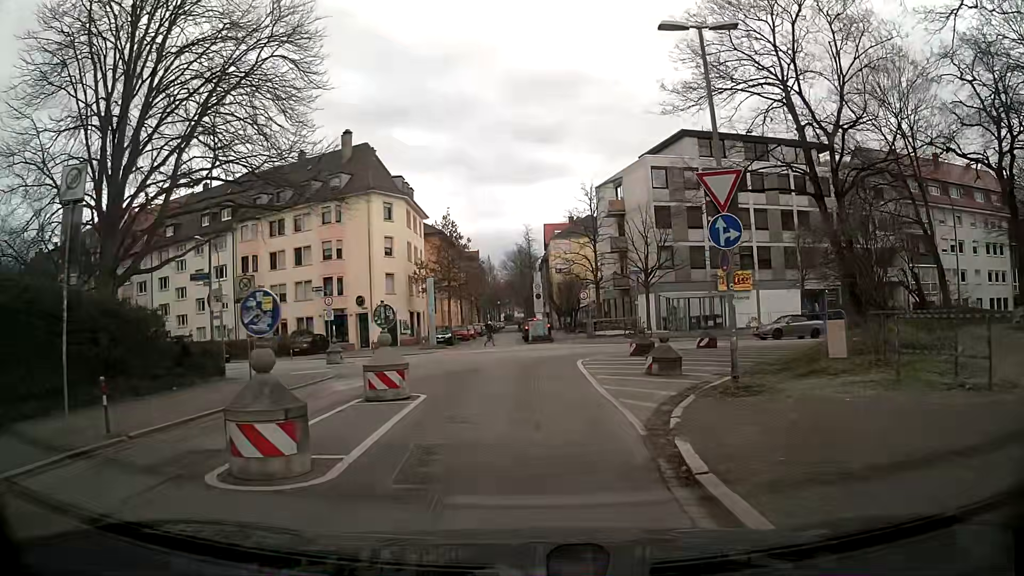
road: residential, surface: asphalt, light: Day
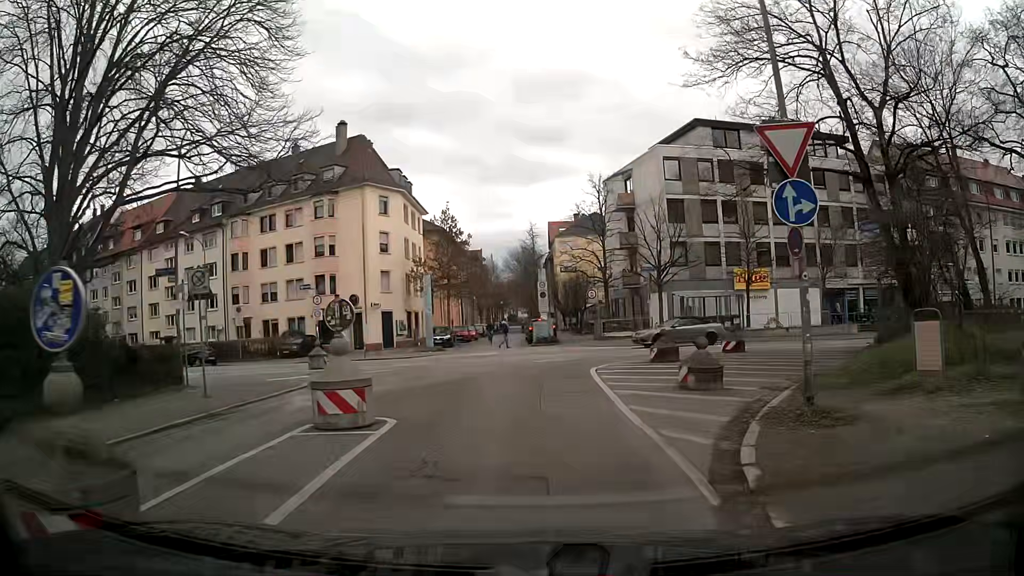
(0.0, +3.0) m; -2°
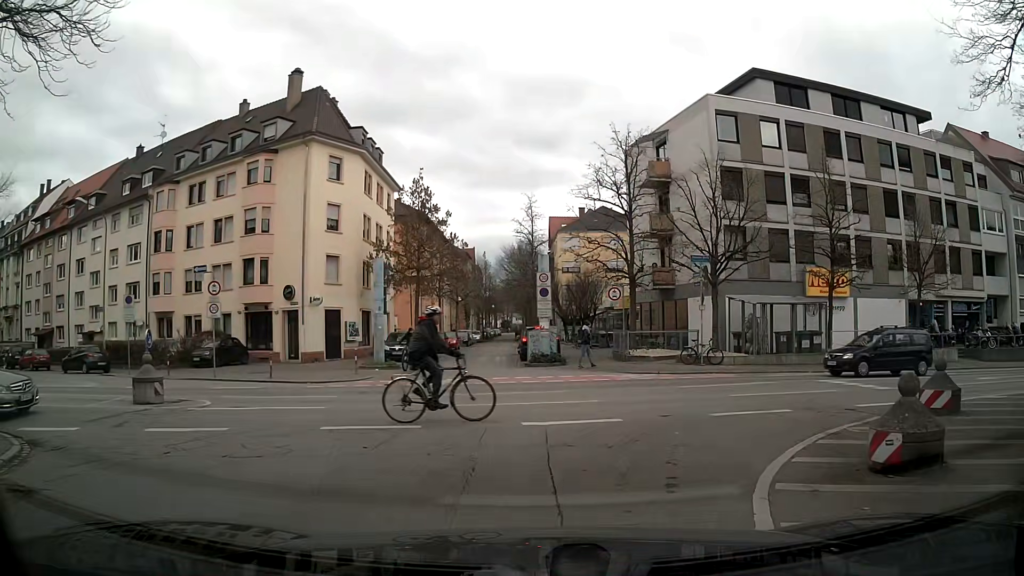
(+0.1, +12.6) m; -1°
